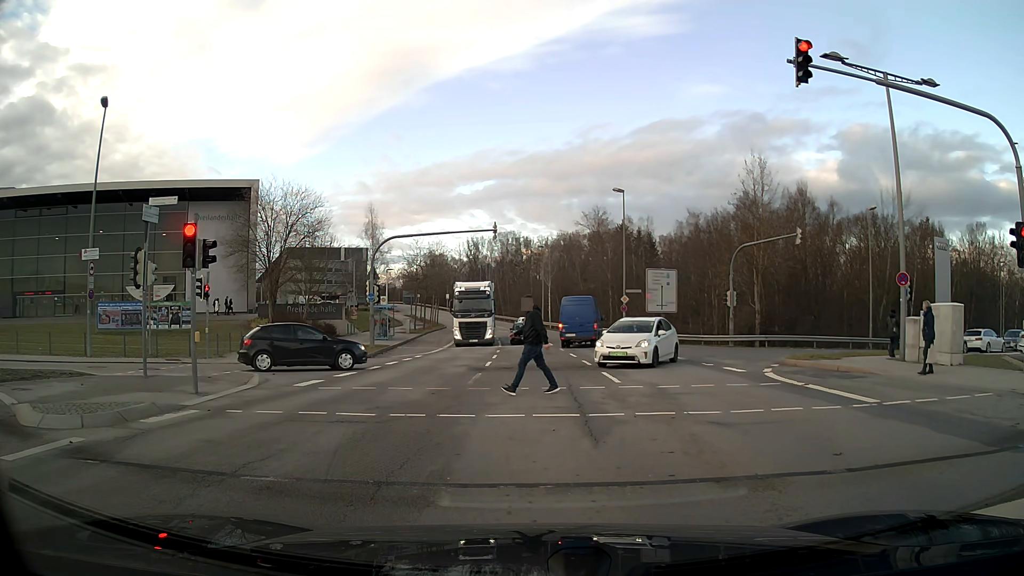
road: secondary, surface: asphalt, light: Day
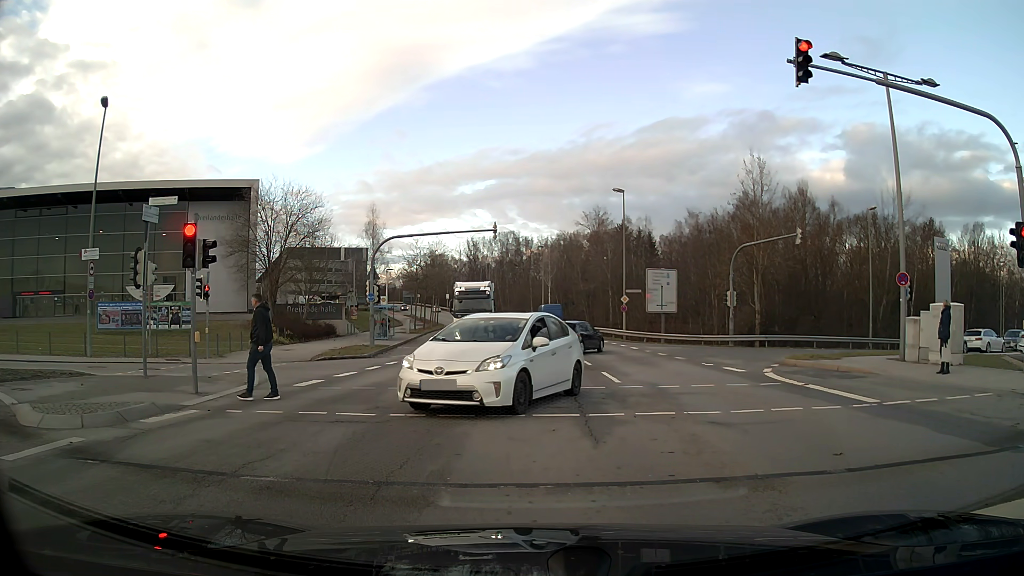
(0.0, 0.0) m; 0°
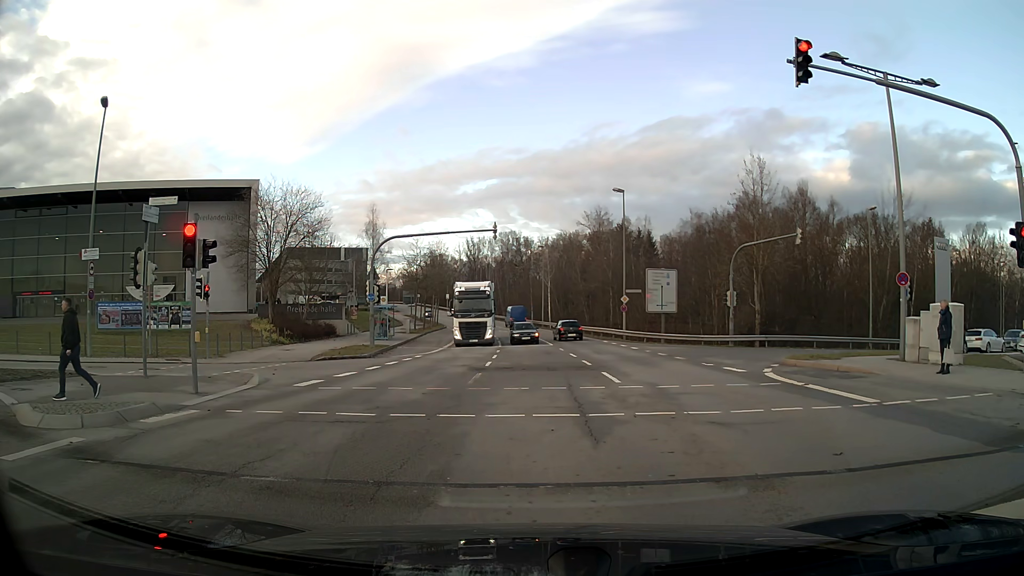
(0.0, 0.0) m; 0°
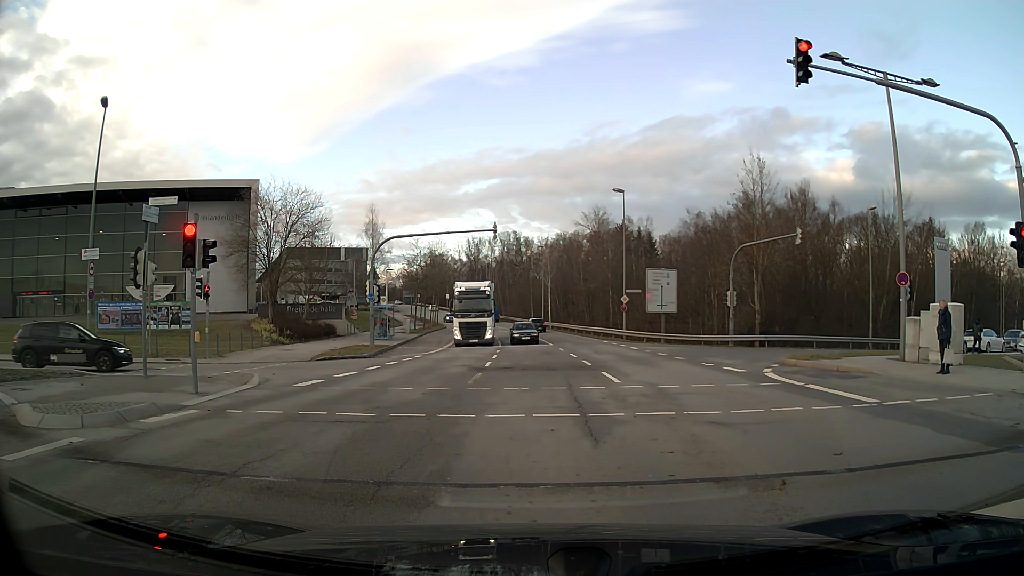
(0.0, 0.0) m; 0°
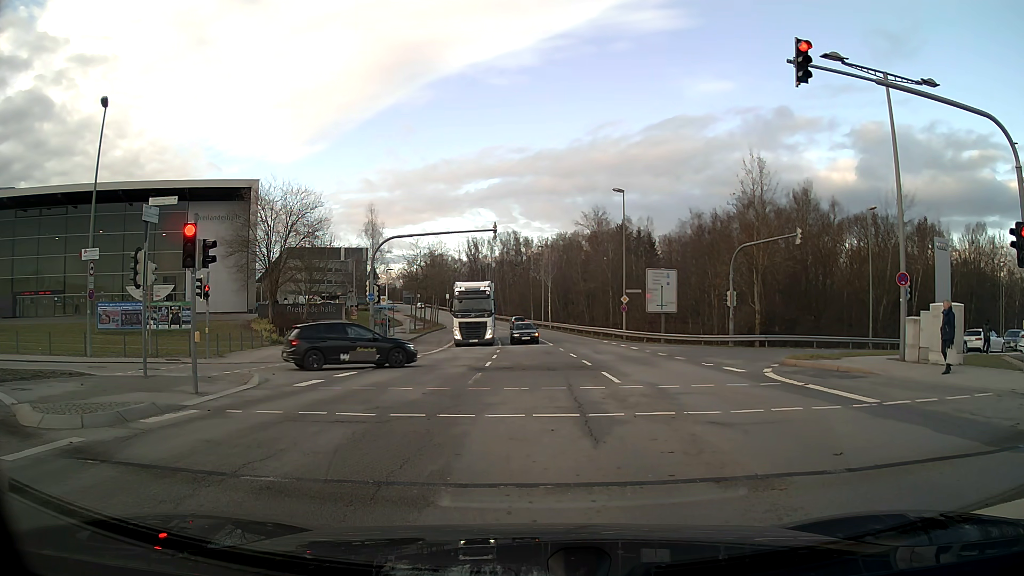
(0.0, 0.0) m; 0°
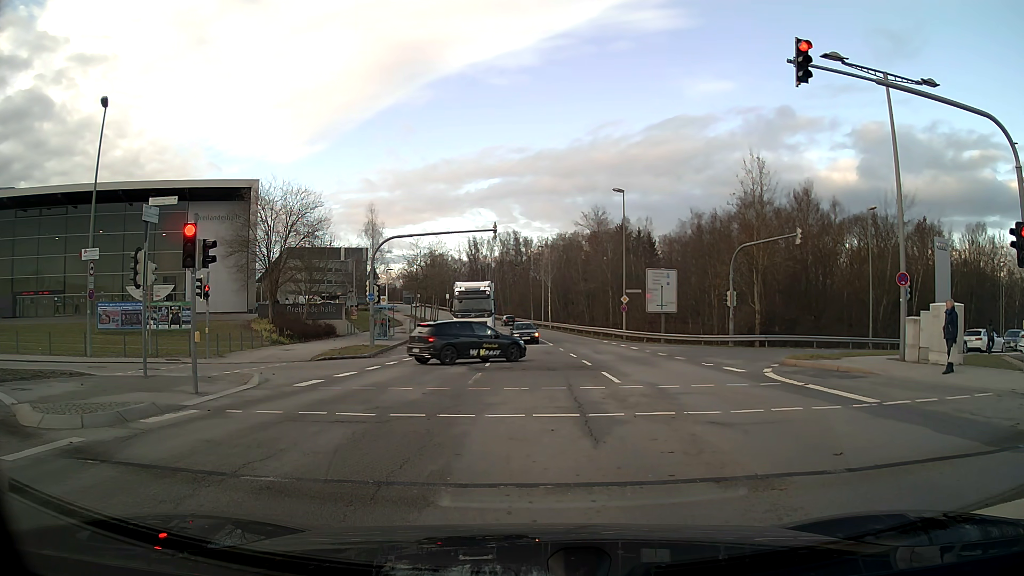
(0.0, 0.0) m; 0°
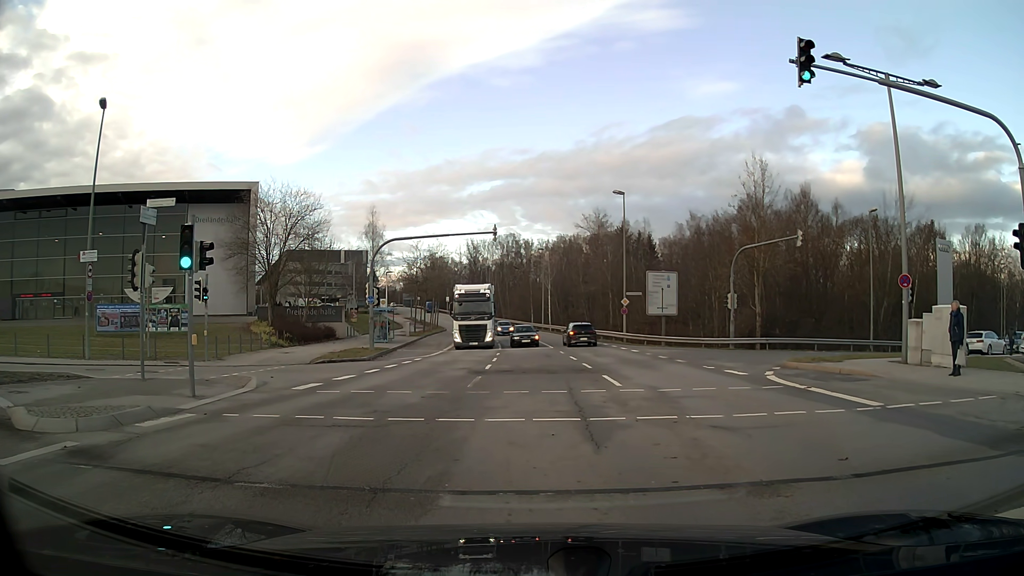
(0.0, +0.1) m; 0°
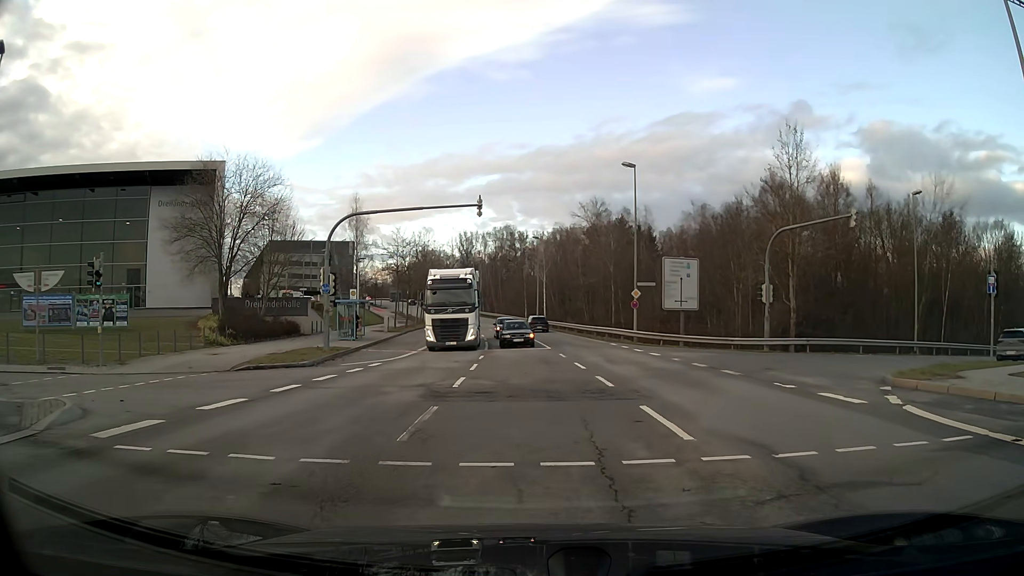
(0.0, +7.4) m; +1°
